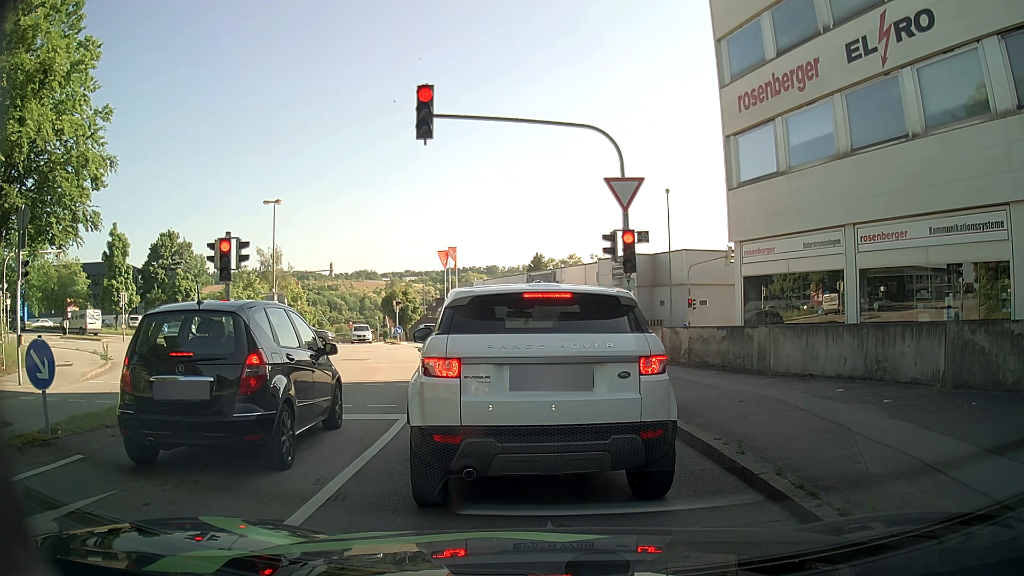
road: residential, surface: asphalt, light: Day
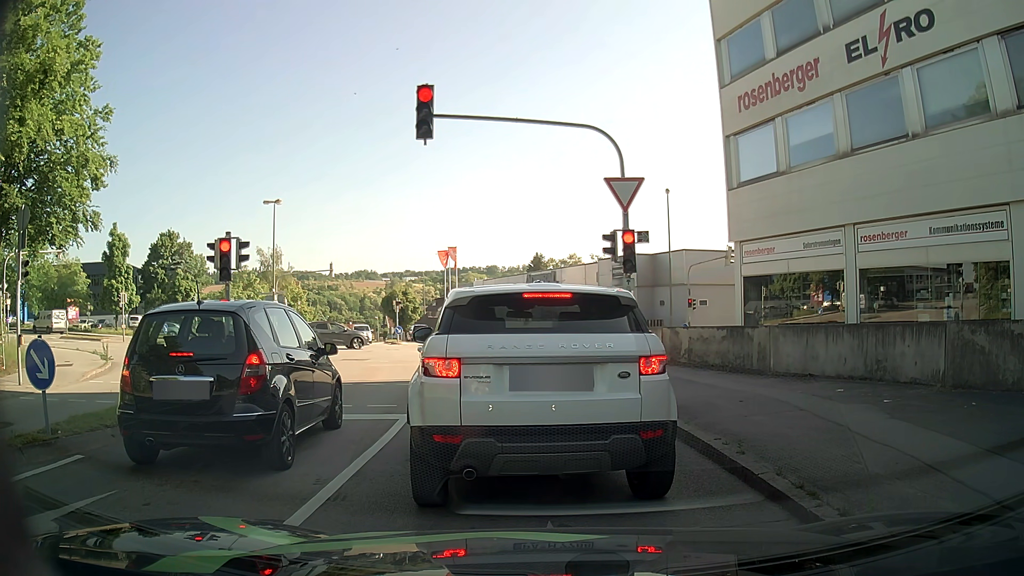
(0.0, 0.0) m; 0°
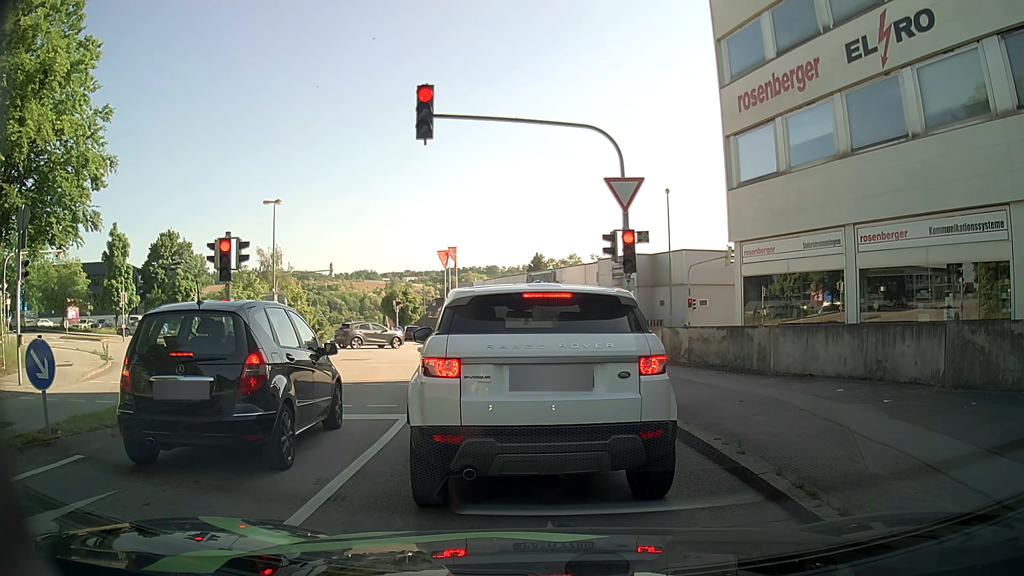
(0.0, 0.0) m; 0°
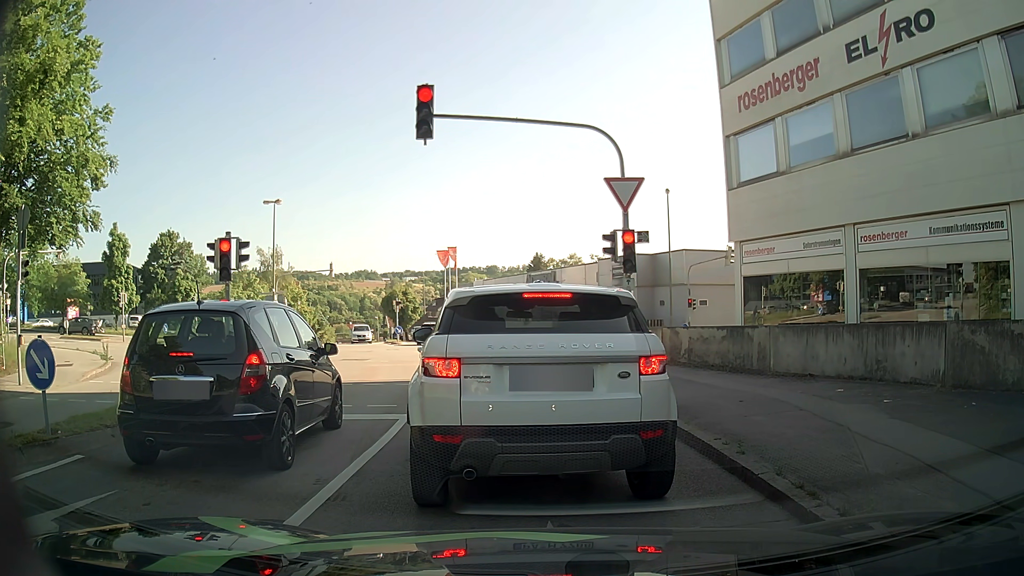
(0.0, 0.0) m; 0°
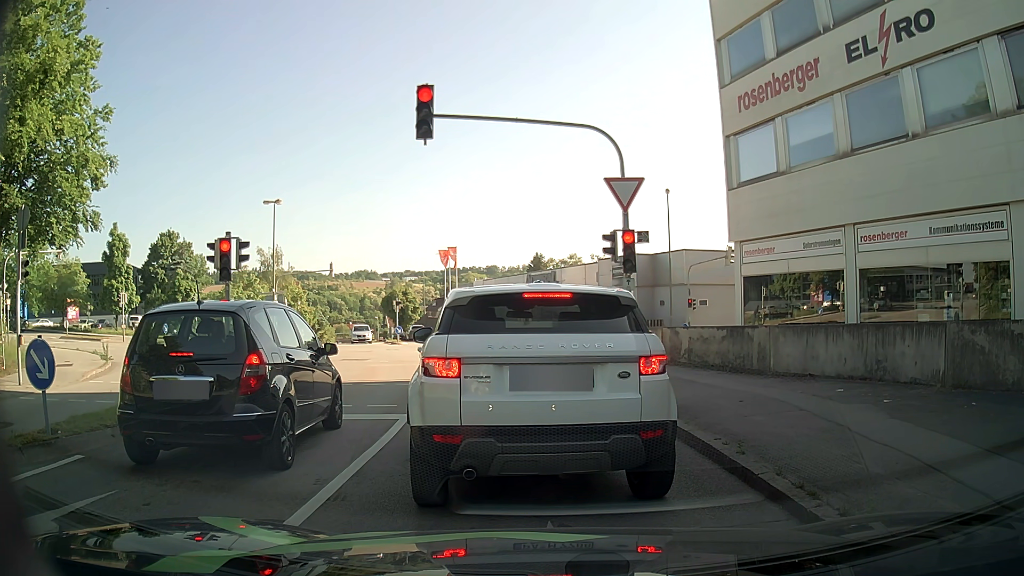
(0.0, 0.0) m; 0°
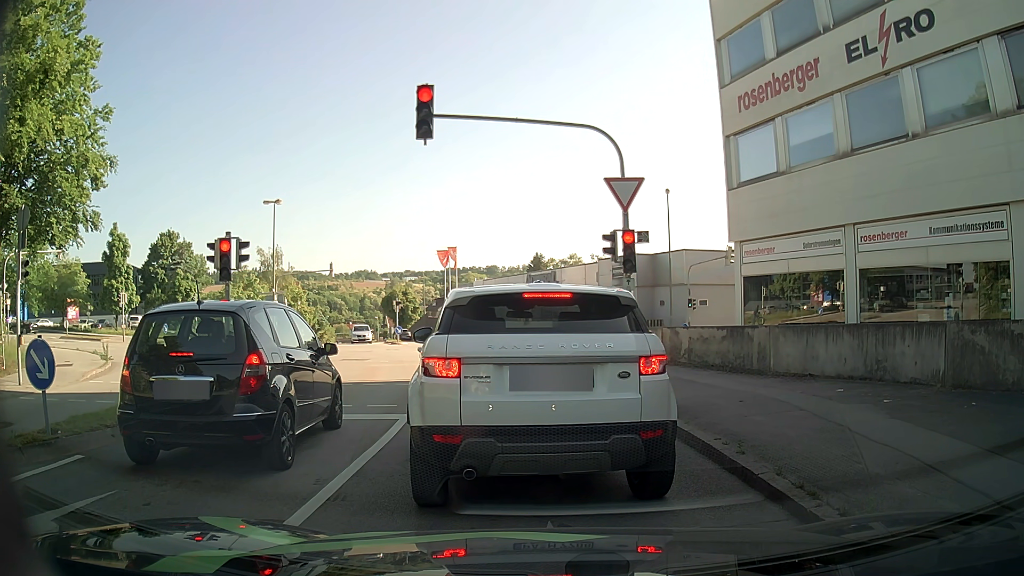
(0.0, 0.0) m; 0°
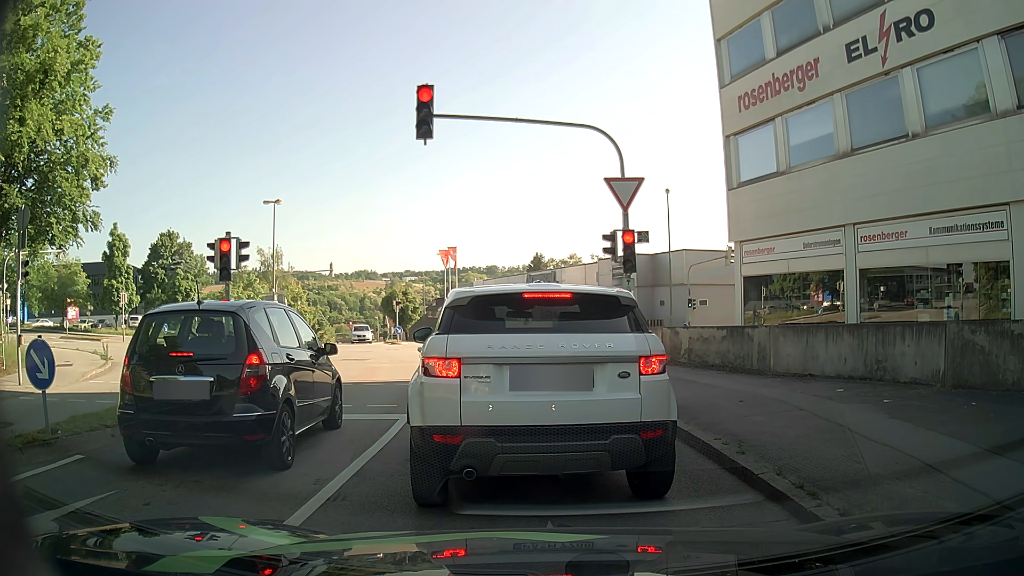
(0.0, 0.0) m; 0°
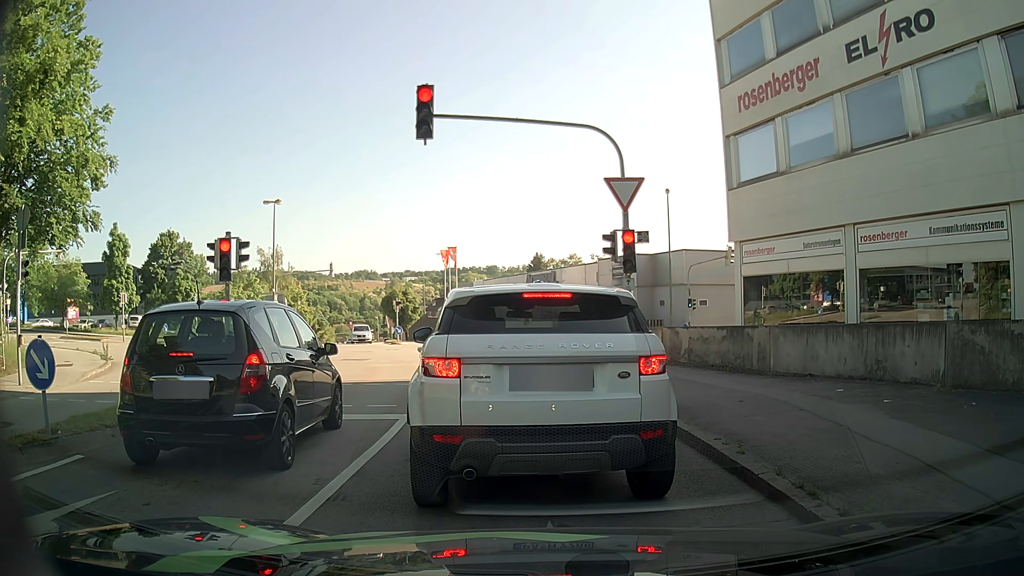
(0.0, 0.0) m; 0°
